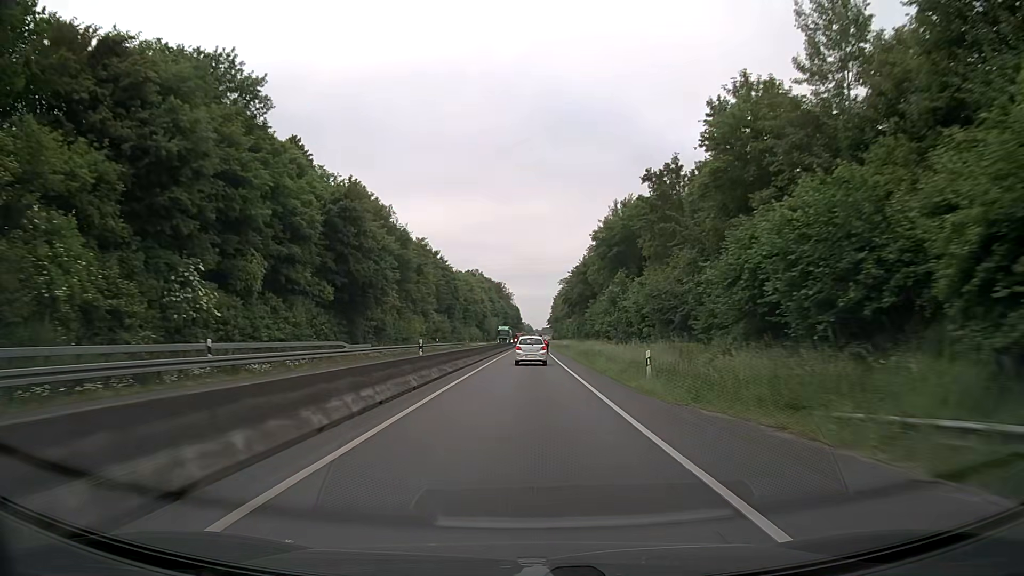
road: trunk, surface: asphalt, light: Day
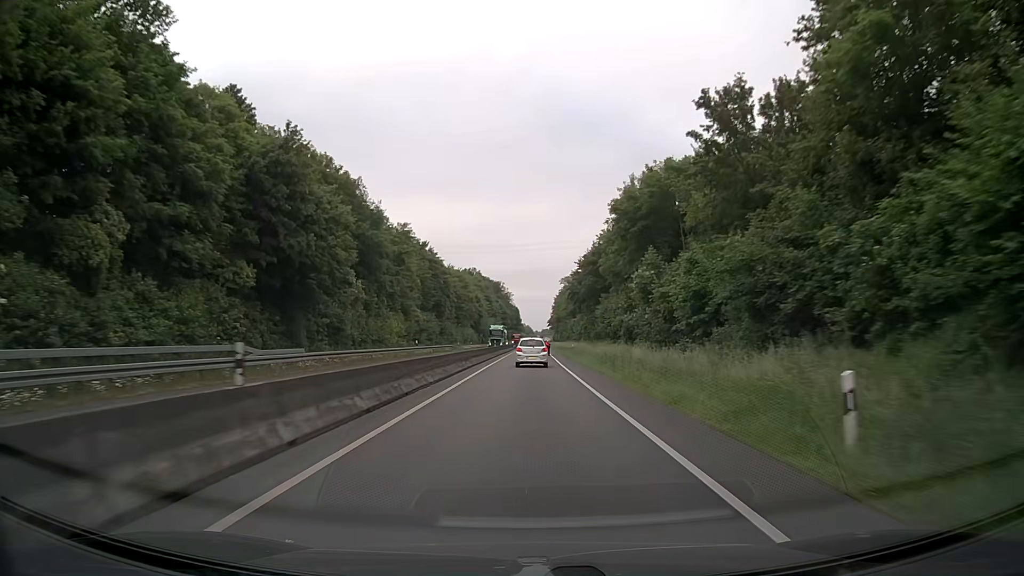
(0.0, +13.3) m; 0°
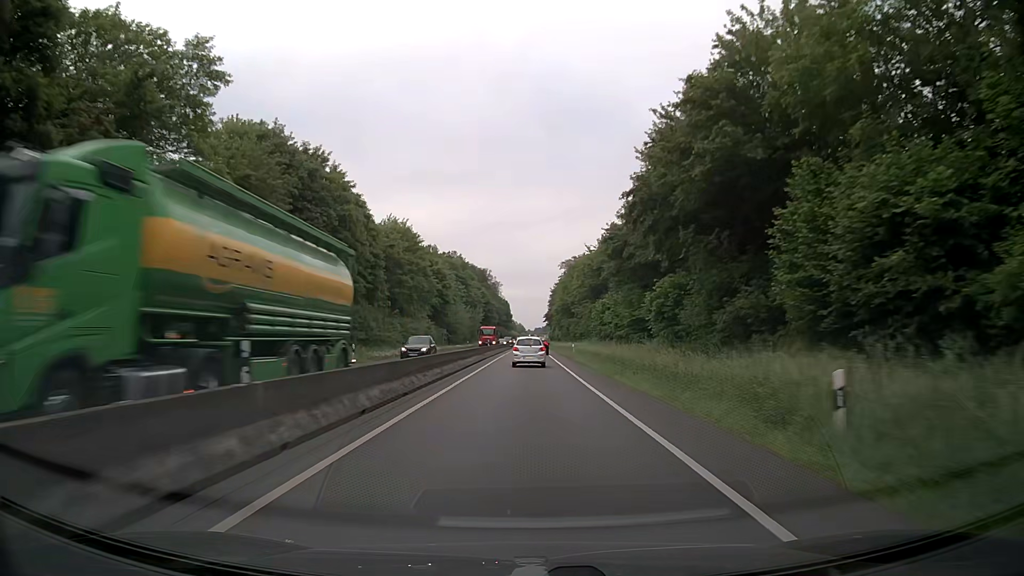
(+0.2, +52.6) m; 0°
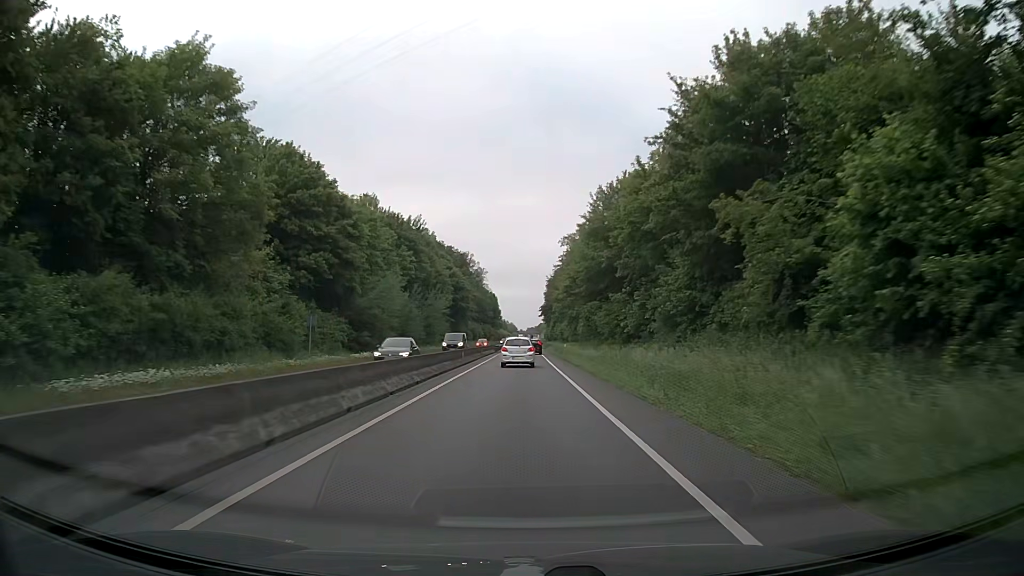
(+0.7, +51.9) m; +1°
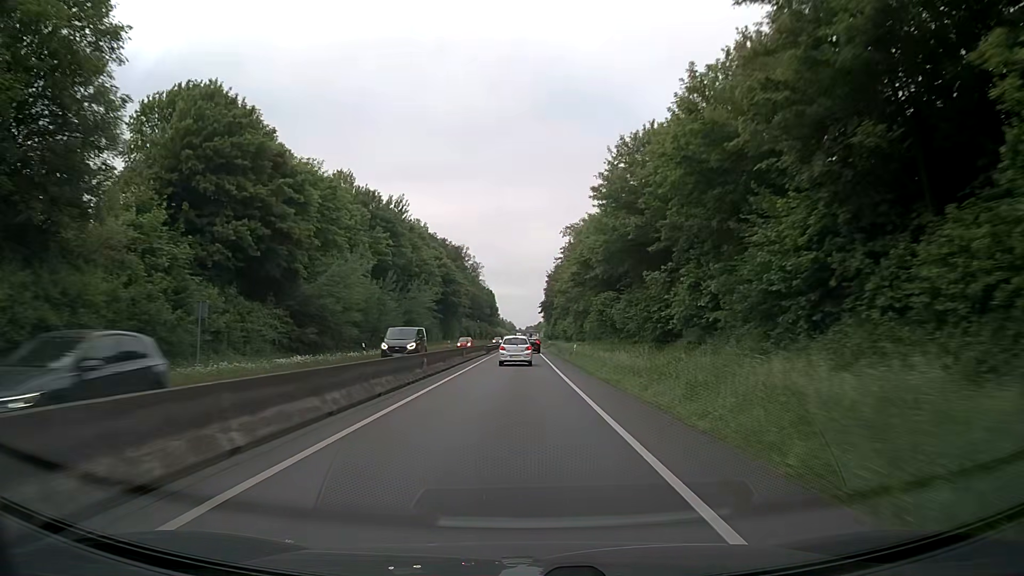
(0.0, +12.9) m; 0°
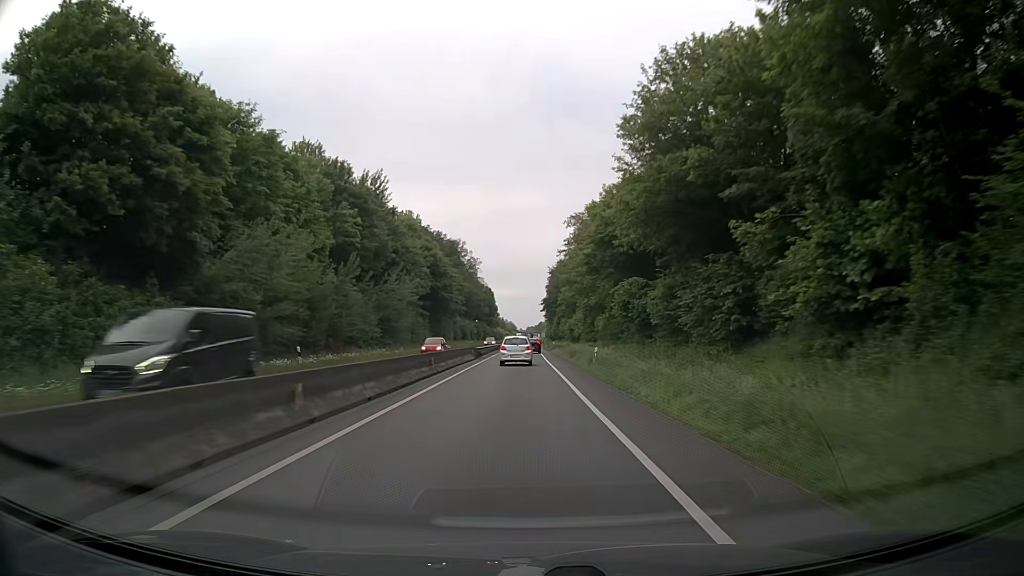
(0.0, +13.0) m; -1°
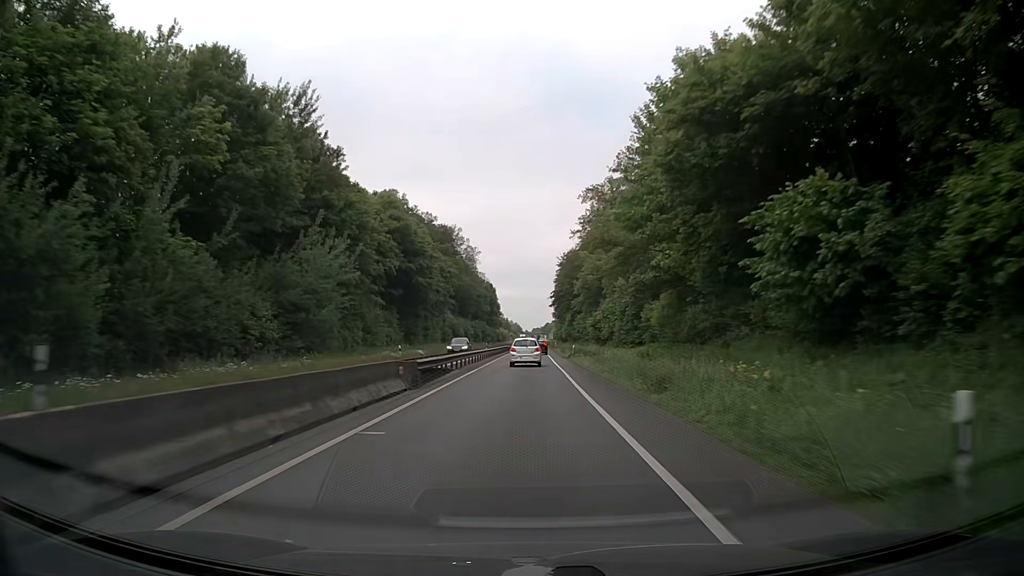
(+0.1, +26.1) m; 0°
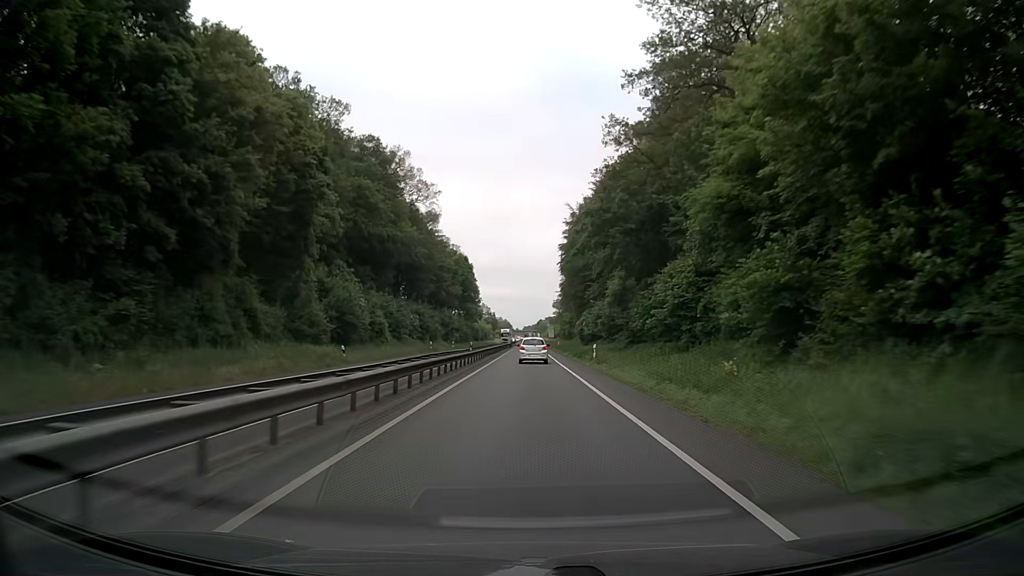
(+0.3, +66.7) m; +1°
(0, +10) (0, +20) (0, +30) (0, +40) (0, +50) (0, +60) (0, +70) (0, +80) (0, +90) (0, +100) m
